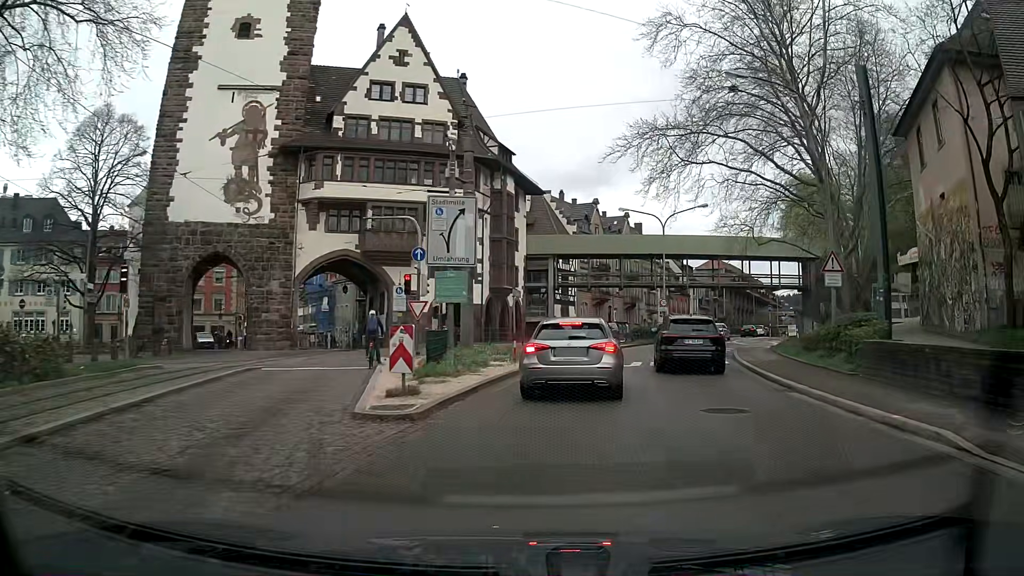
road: primary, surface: asphalt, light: Day
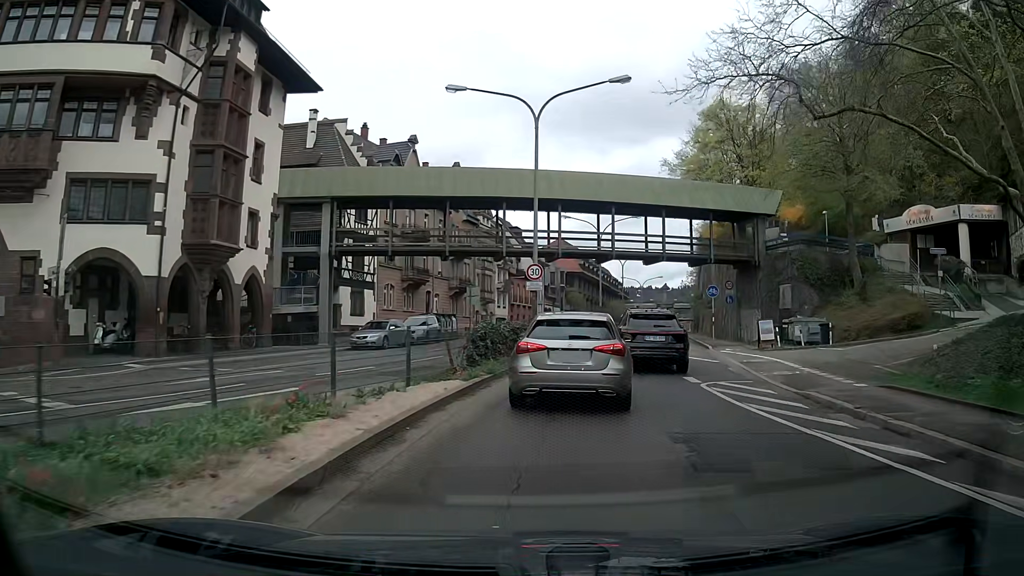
(+3.1, +26.4) m; +15°
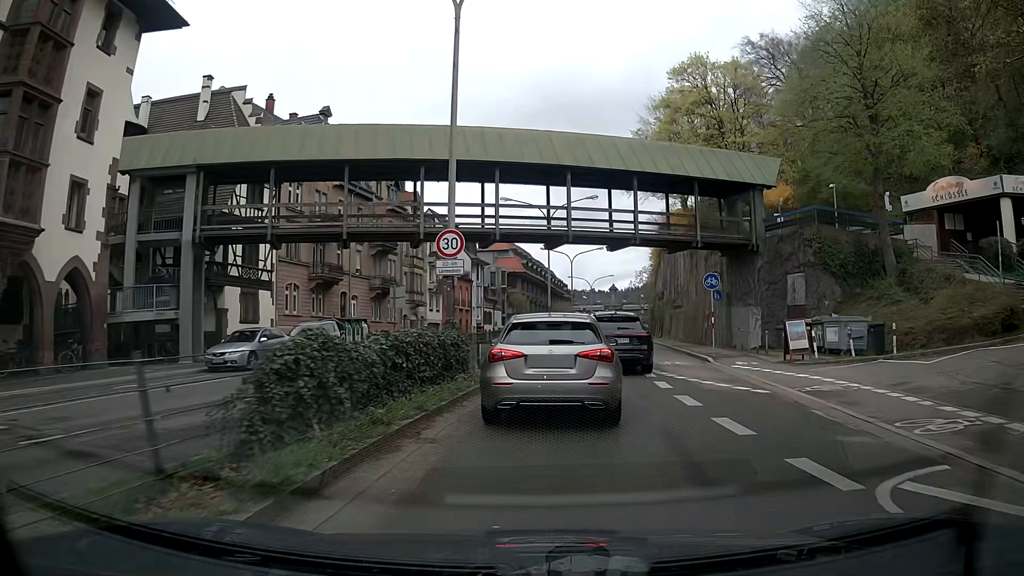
(+0.4, +9.7) m; +5°
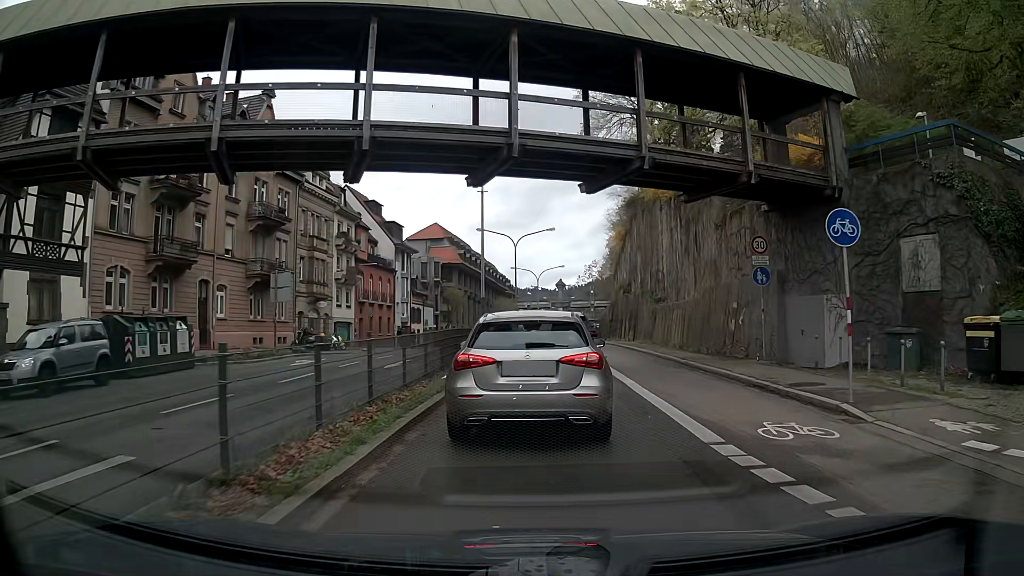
(+0.6, +14.4) m; +6°
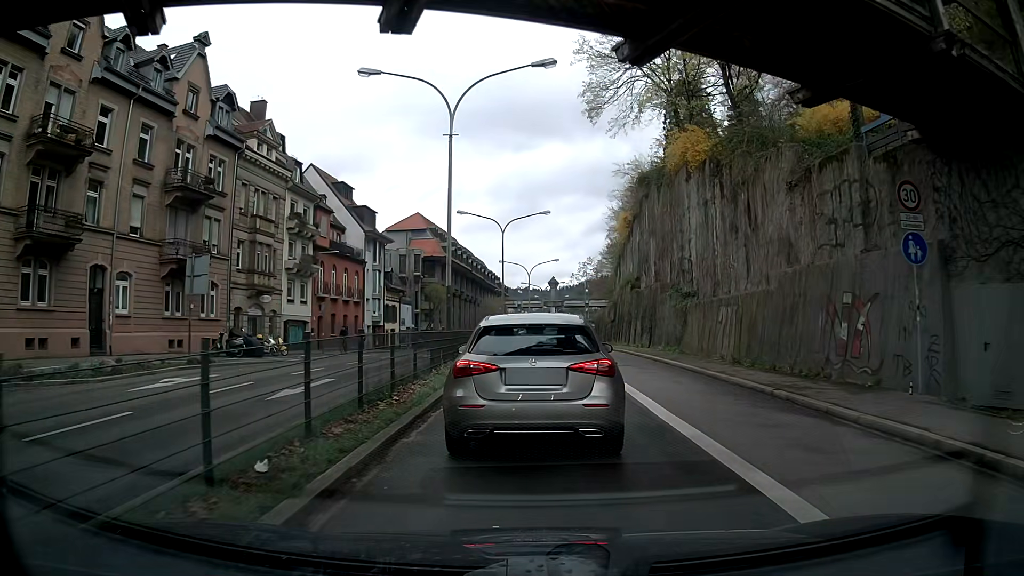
(-0.1, +9.4) m; -1°
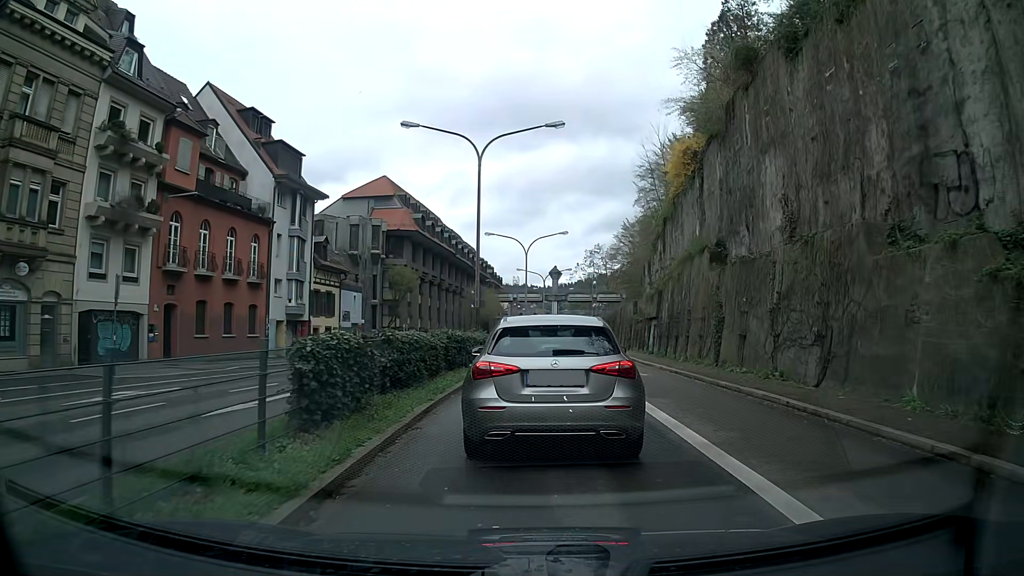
(+0.3, +22.1) m; 0°
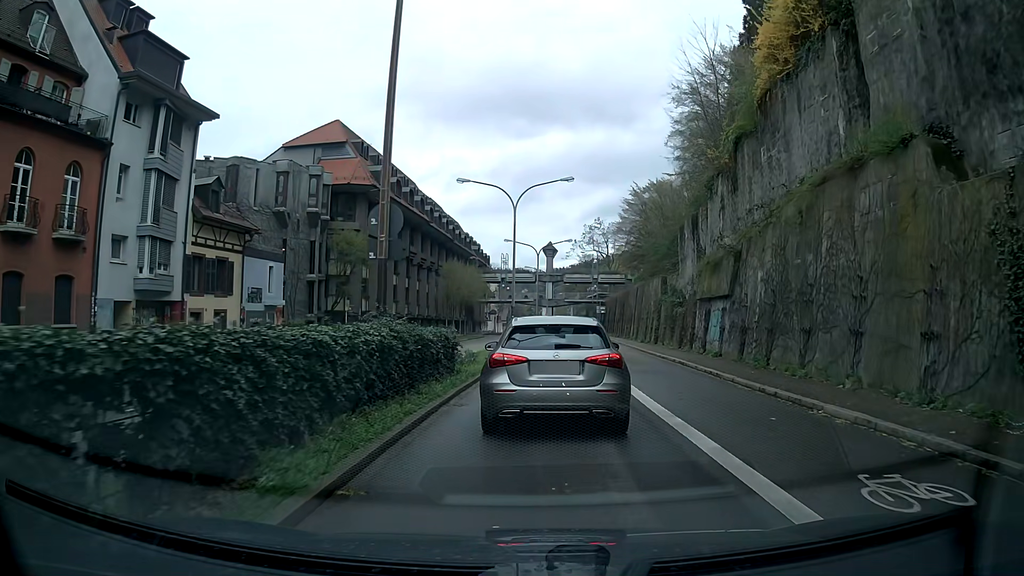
(+0.1, +16.5) m; 0°
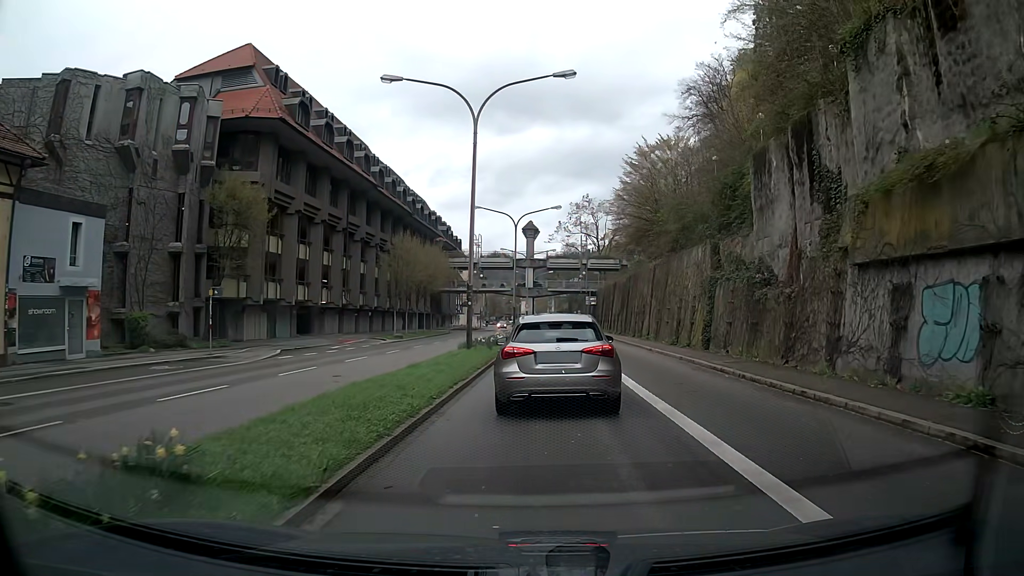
(+0.7, +16.8) m; +3°
(0, +10) (0, +20) (+1, +30) (+1, +40) (+1, +50) (+1, +60) (+2, +70) (+2, +80) (+2, +90) (+3, +100) m
